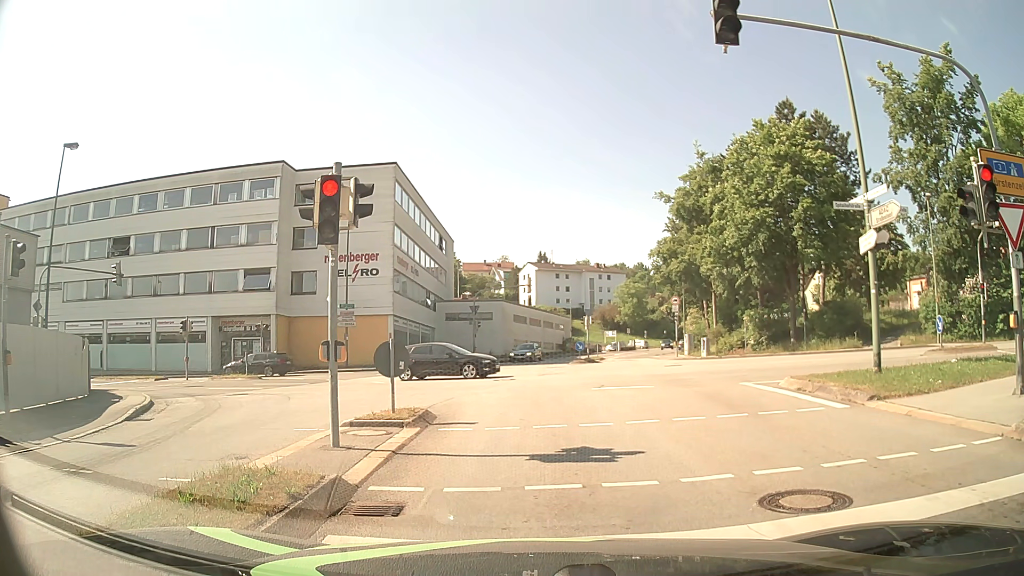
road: tertiary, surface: asphalt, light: Day
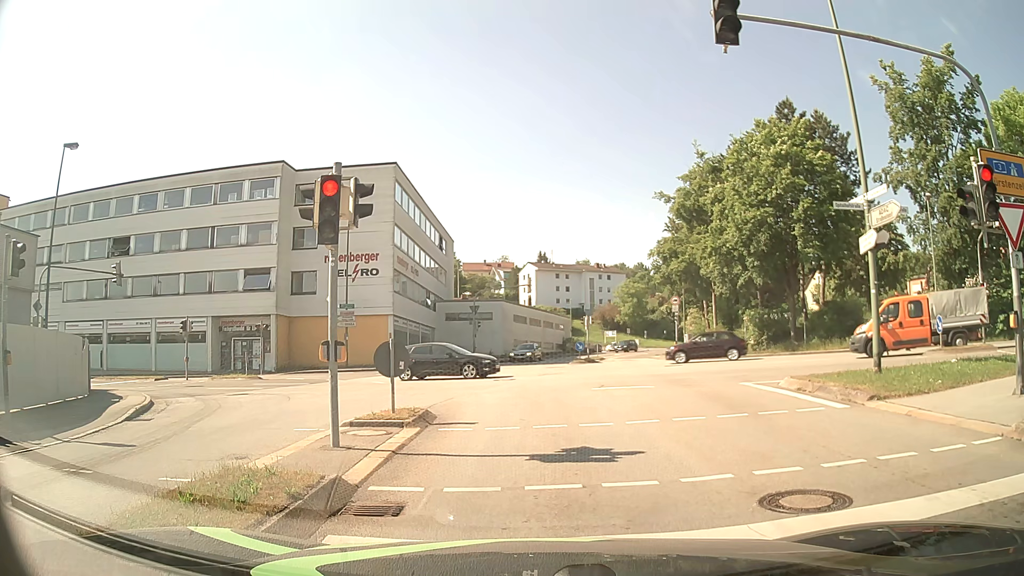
(0.0, 0.0) m; 0°
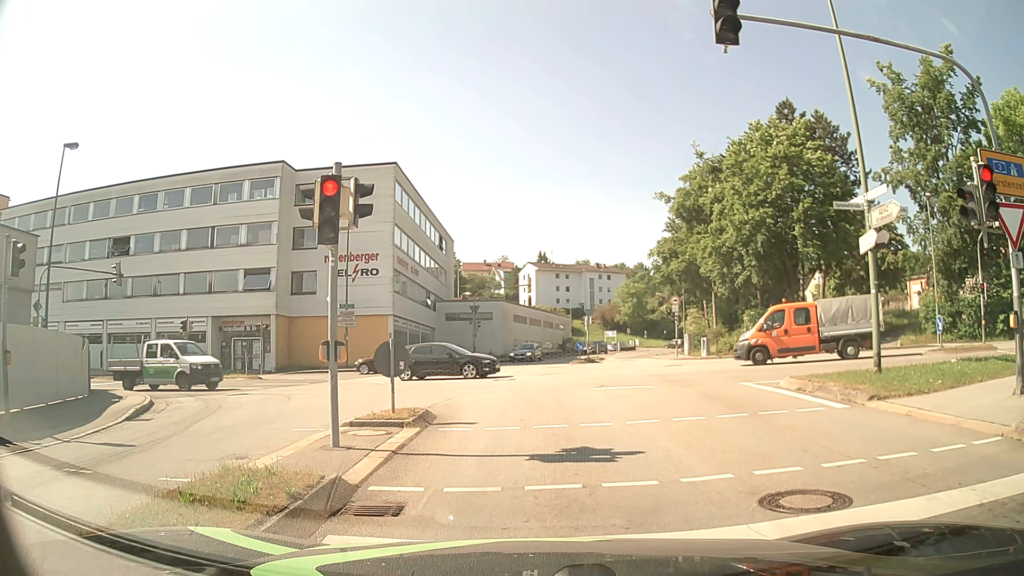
(0.0, 0.0) m; 0°
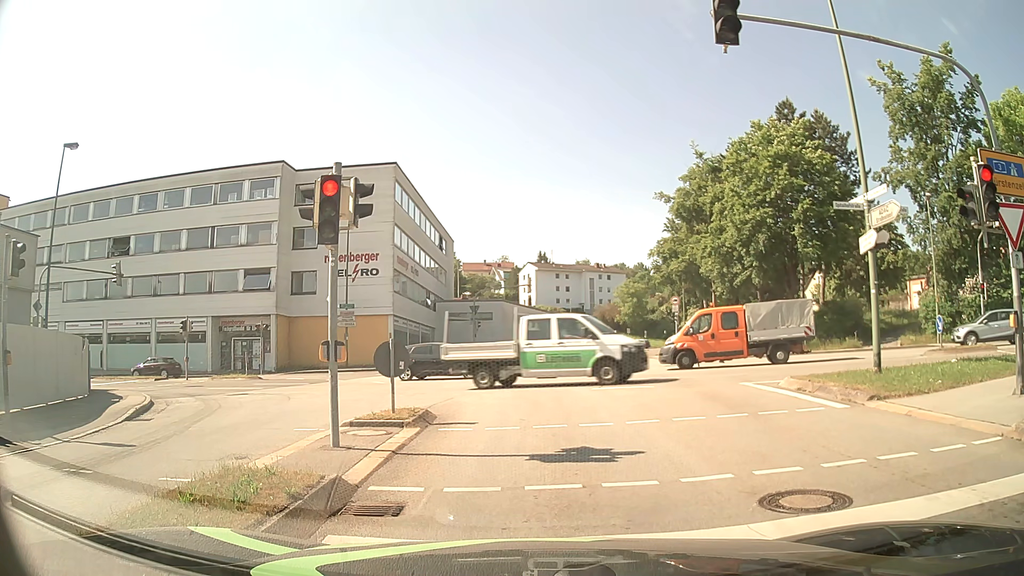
(0.0, 0.0) m; 0°
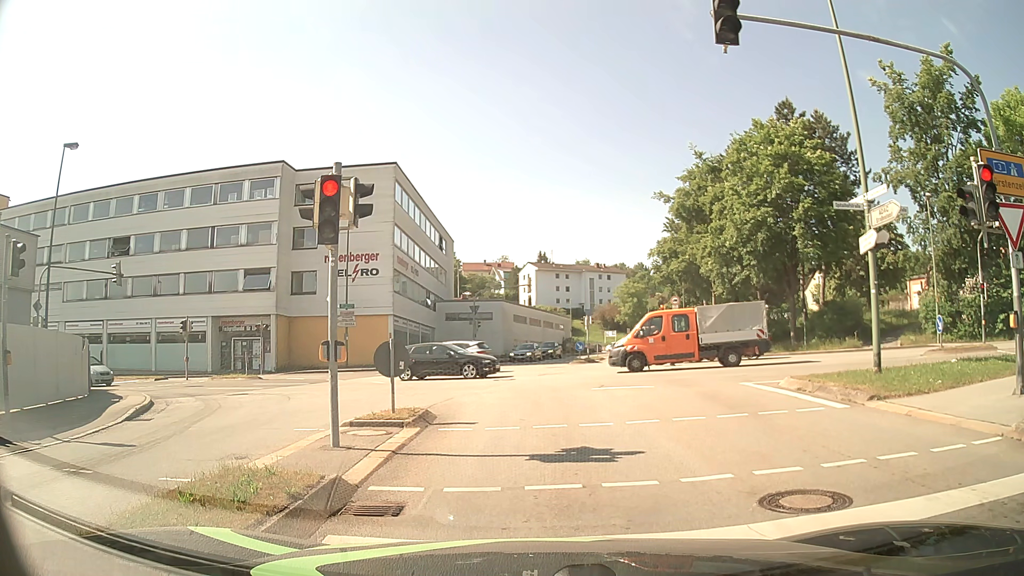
(0.0, 0.0) m; 0°
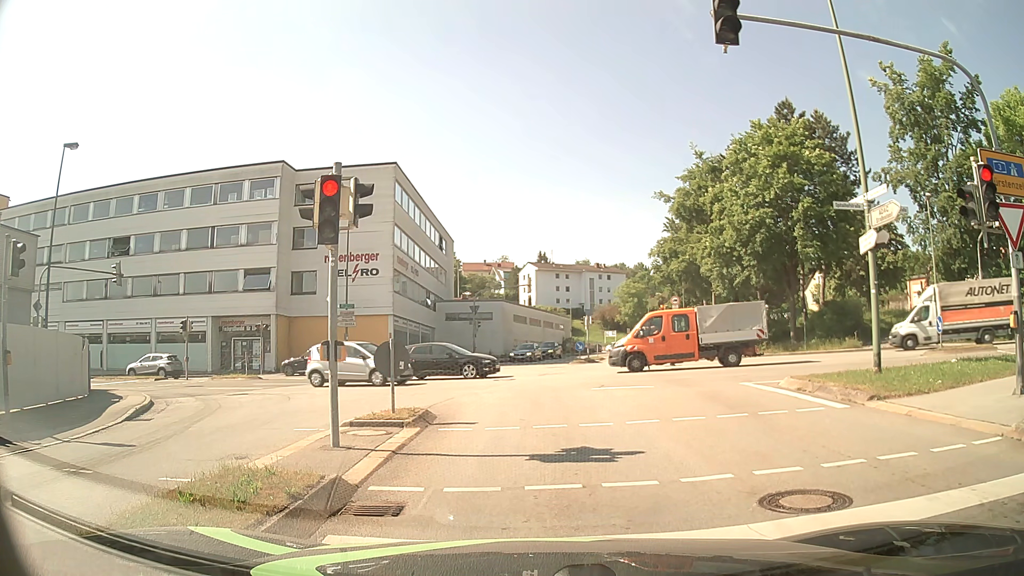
(0.0, 0.0) m; 0°
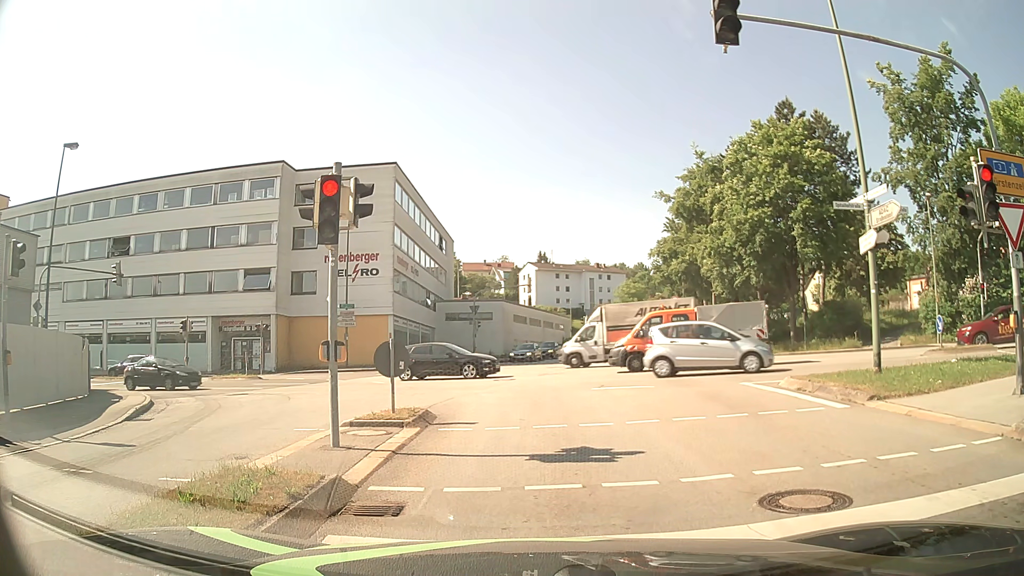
(0.0, 0.0) m; 0°
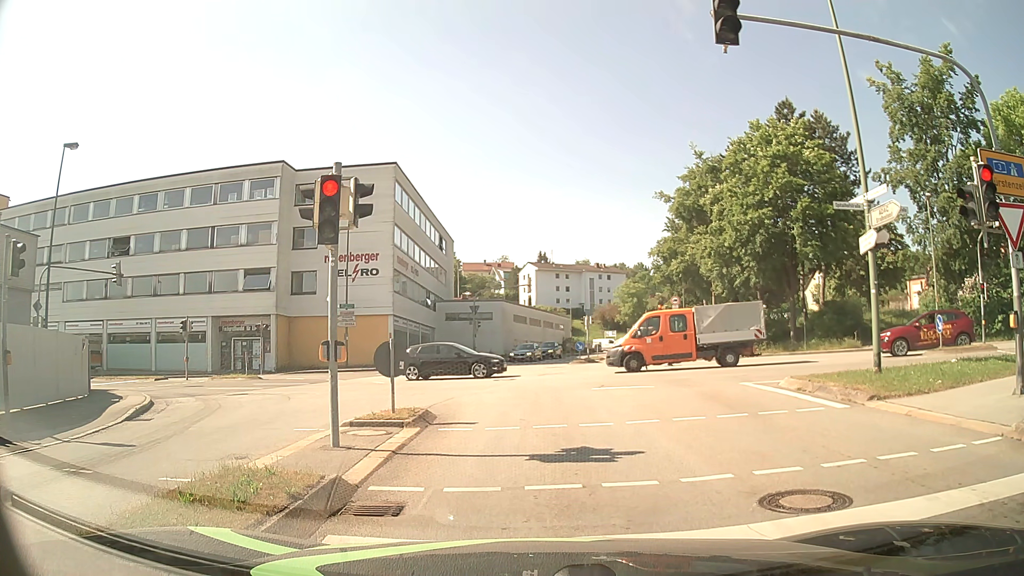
(0.0, 0.0) m; 0°
